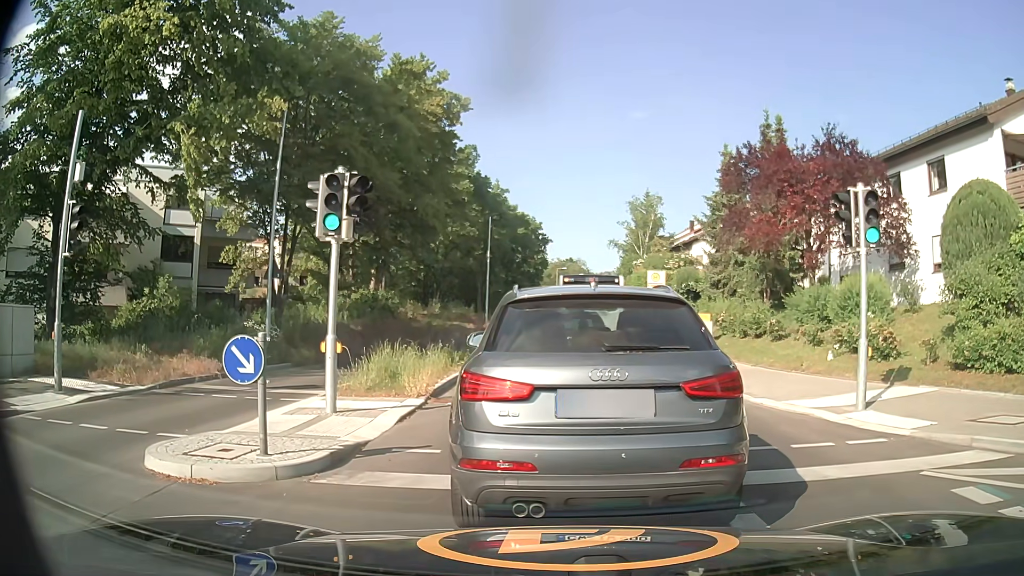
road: tertiary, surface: asphalt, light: Day
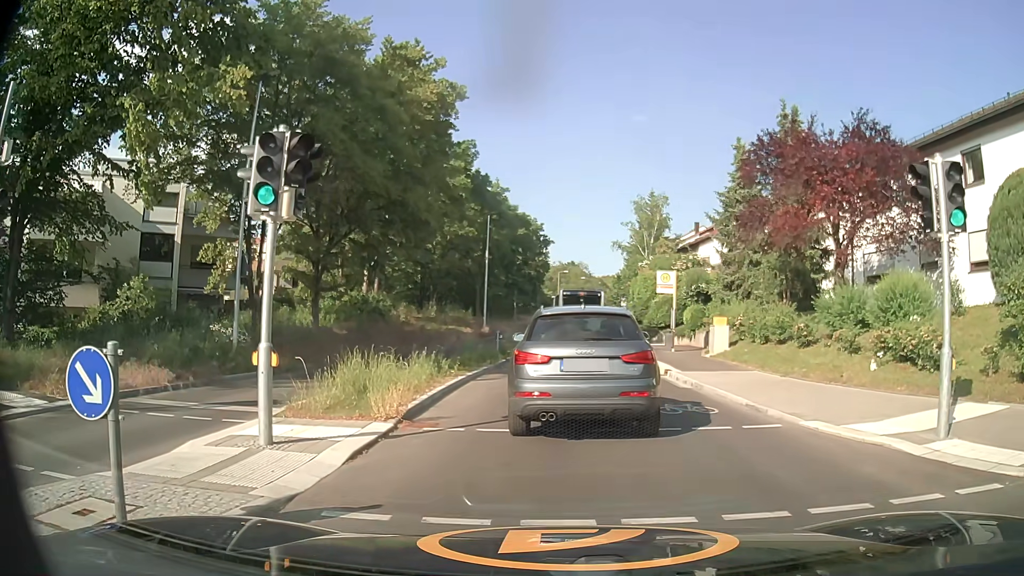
(0.0, +2.5) m; -1°
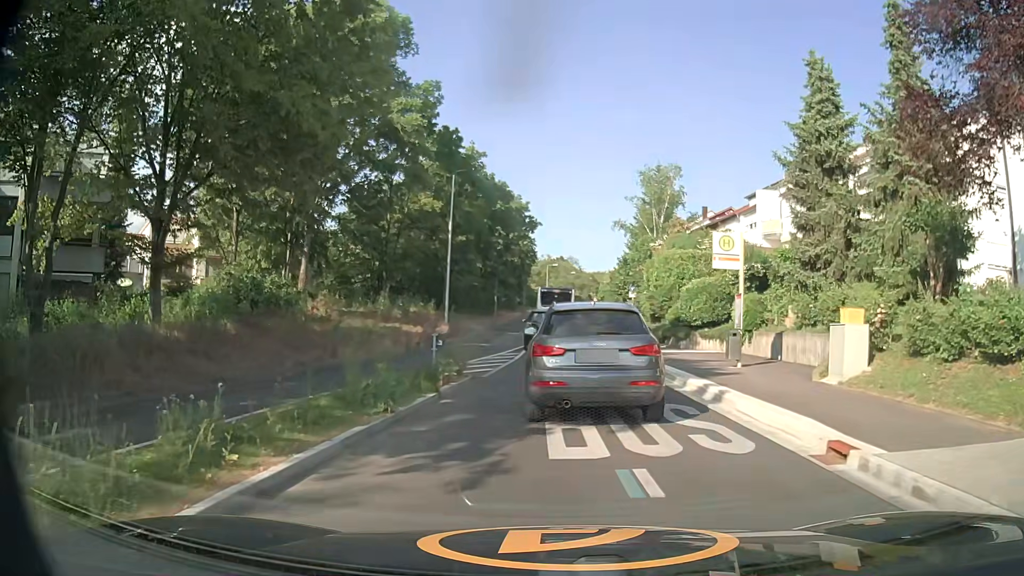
(+0.2, +12.3) m; +2°
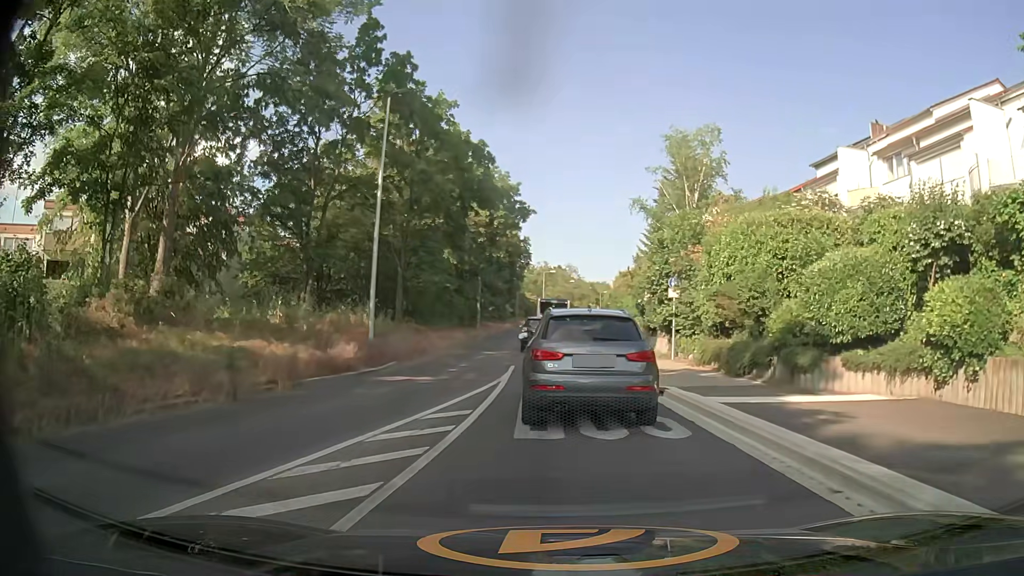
(-0.2, +13.8) m; -1°
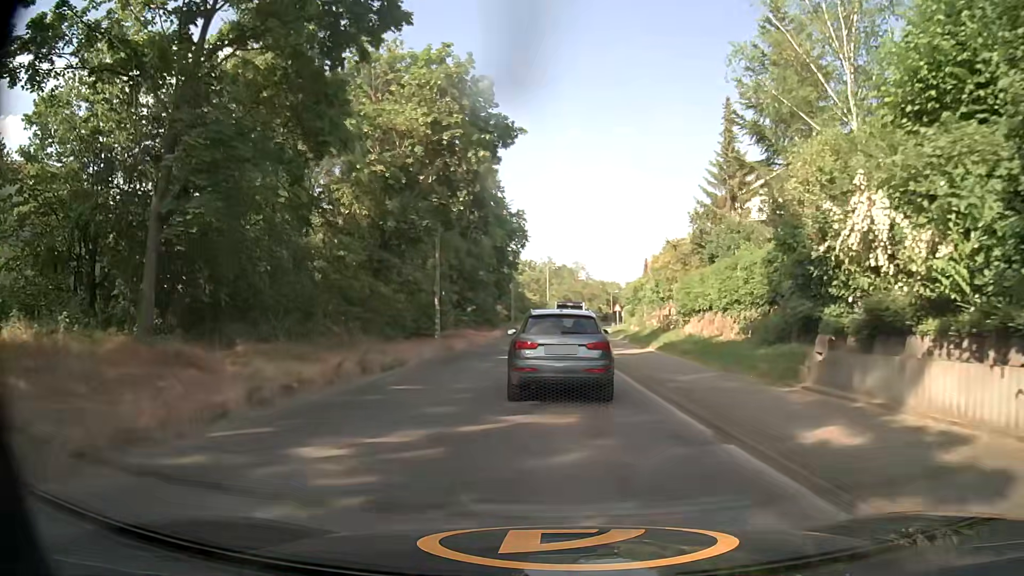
(+0.1, +22.3) m; -1°
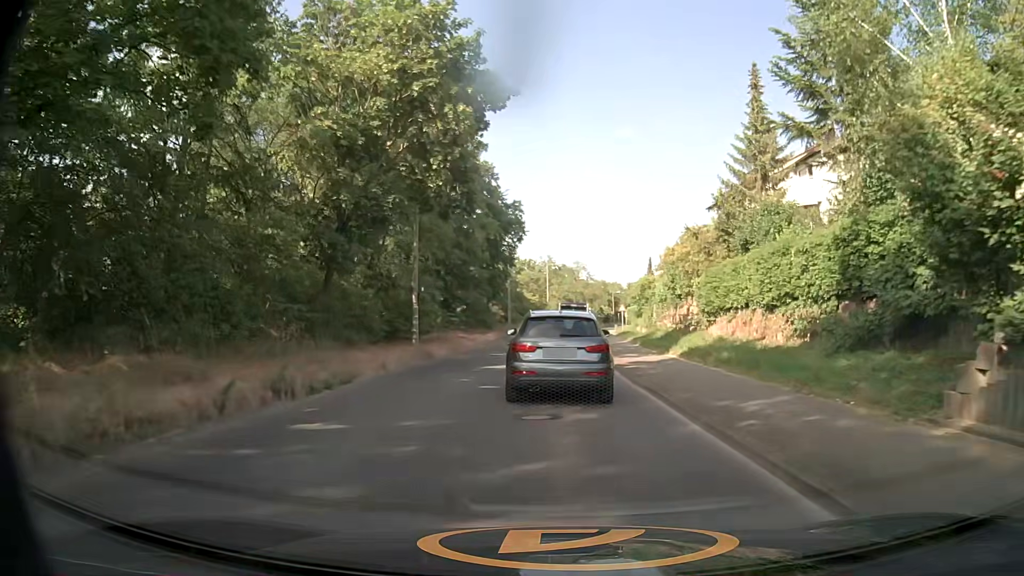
(+0.1, +5.4) m; +1°
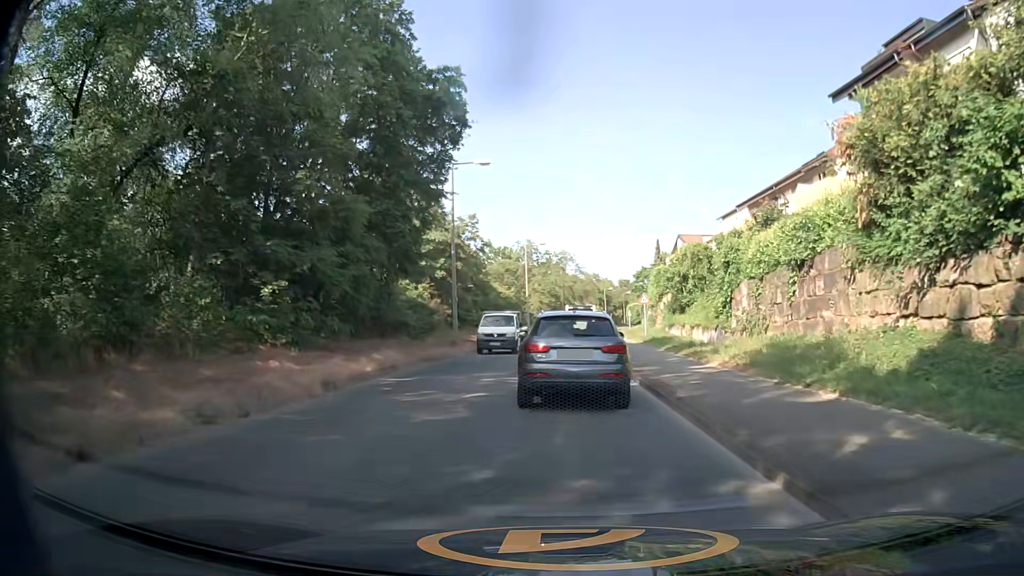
(+0.1, +27.7) m; +2°
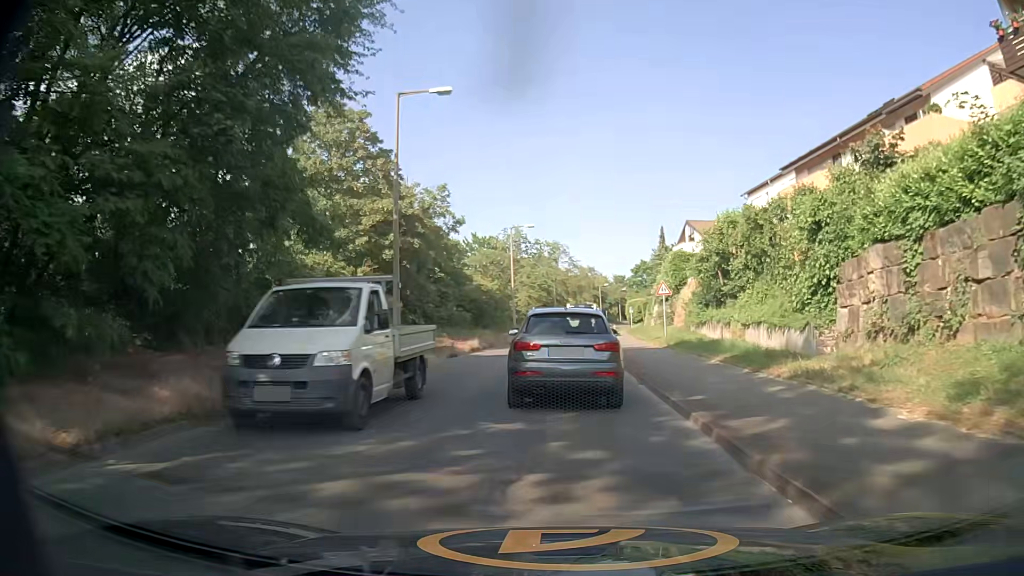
(+0.1, +11.3) m; +1°
(0, +10) (0, +20) (0, +30) (0, +40) (+1, +50) (+1, +60) (+2, +70) (+3, +80) (+5, +90) (+6, +100) m
